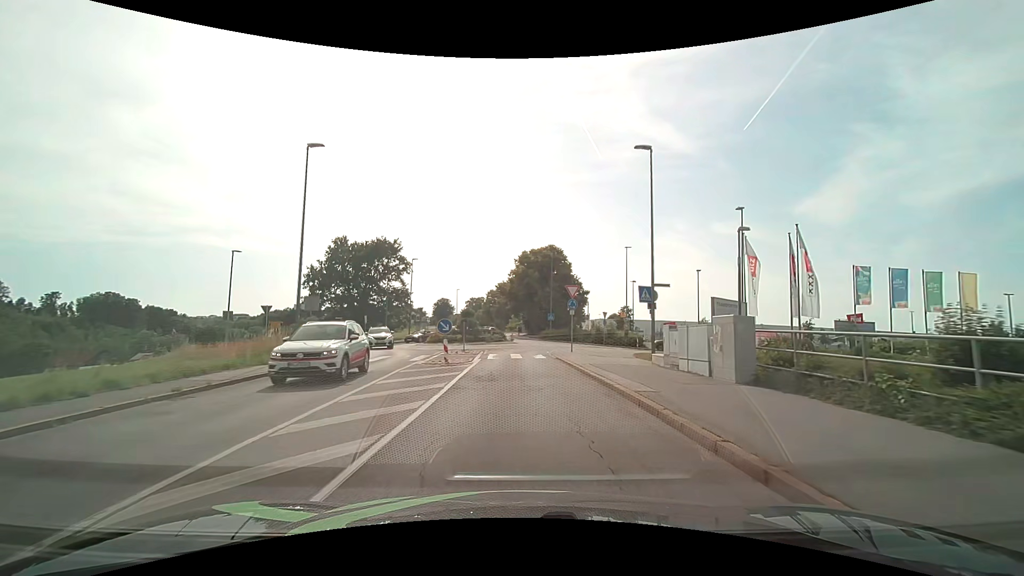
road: tertiary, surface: asphalt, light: Day
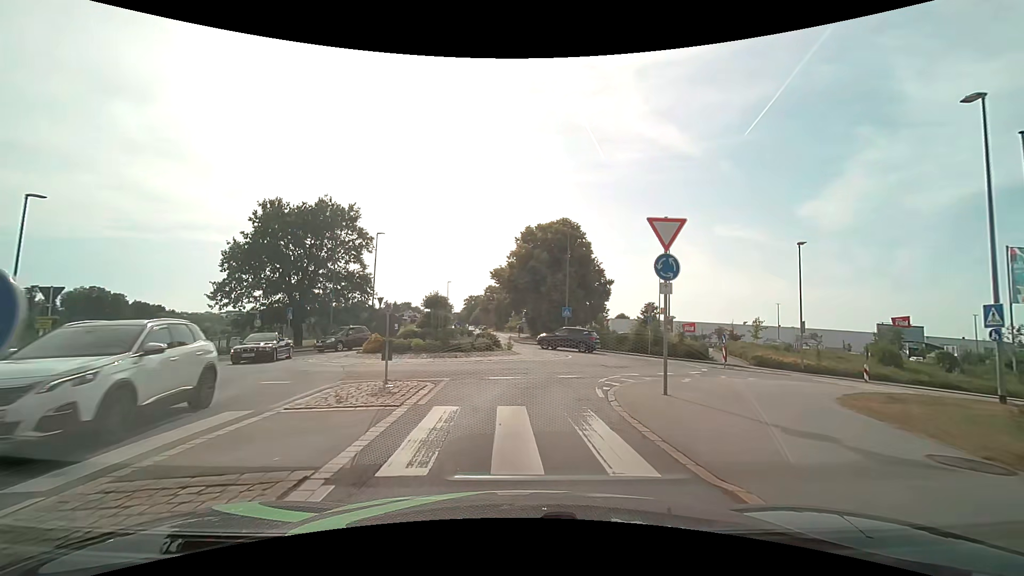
(-0.2, +17.3) m; -1°
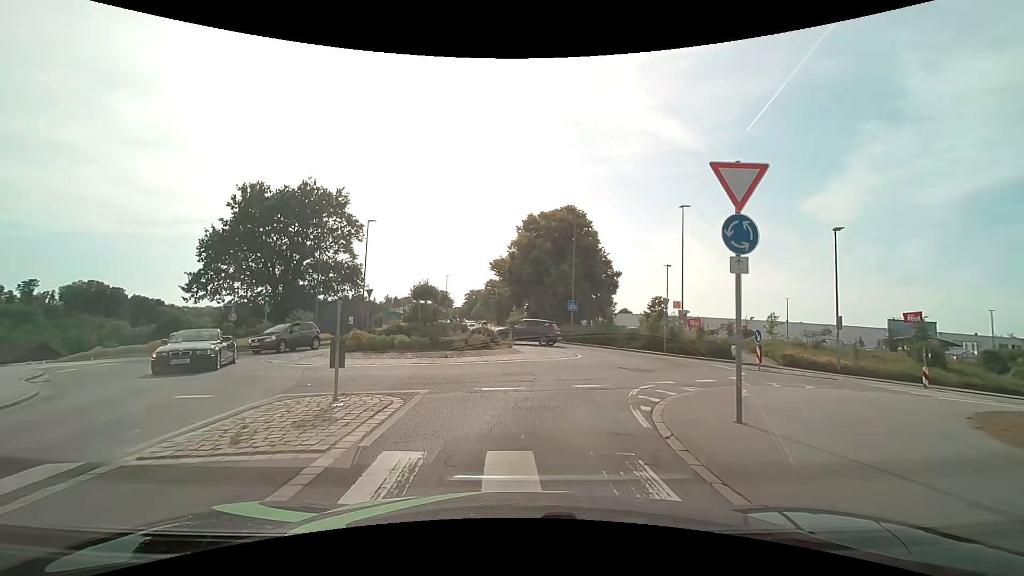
(0.0, +3.2) m; 0°
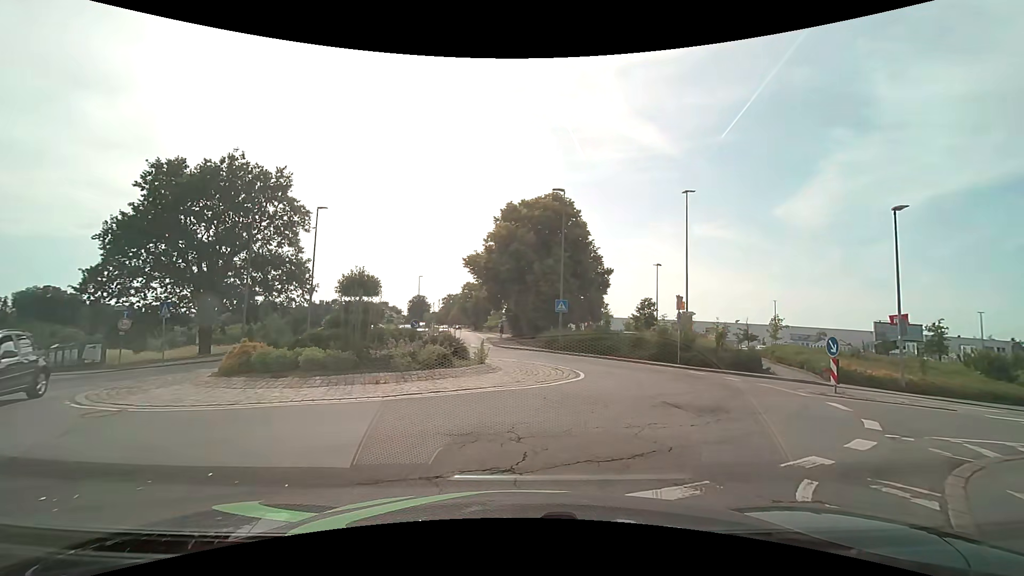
(0.0, +6.5) m; +2°
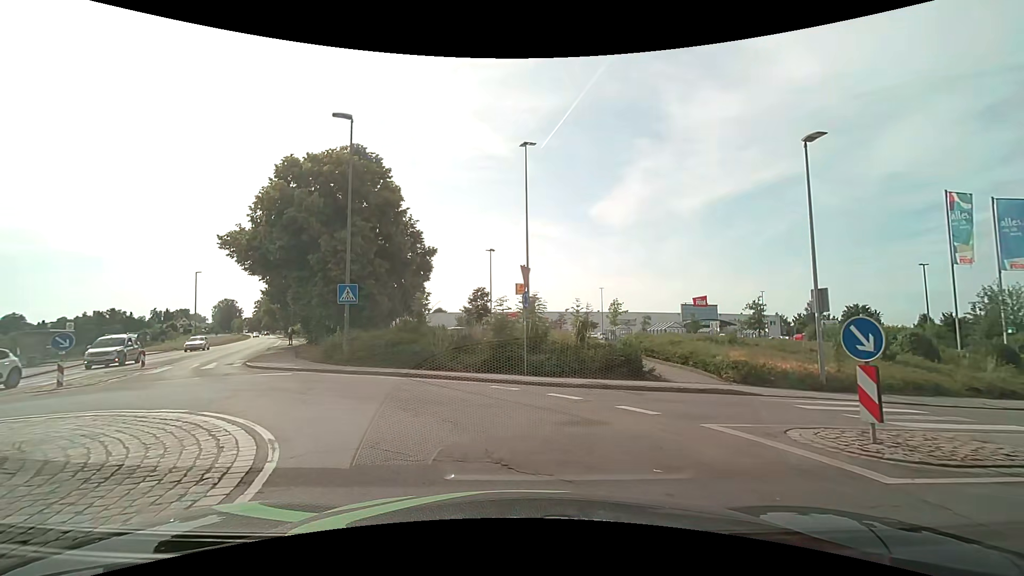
(+2.2, +10.3) m; +19°
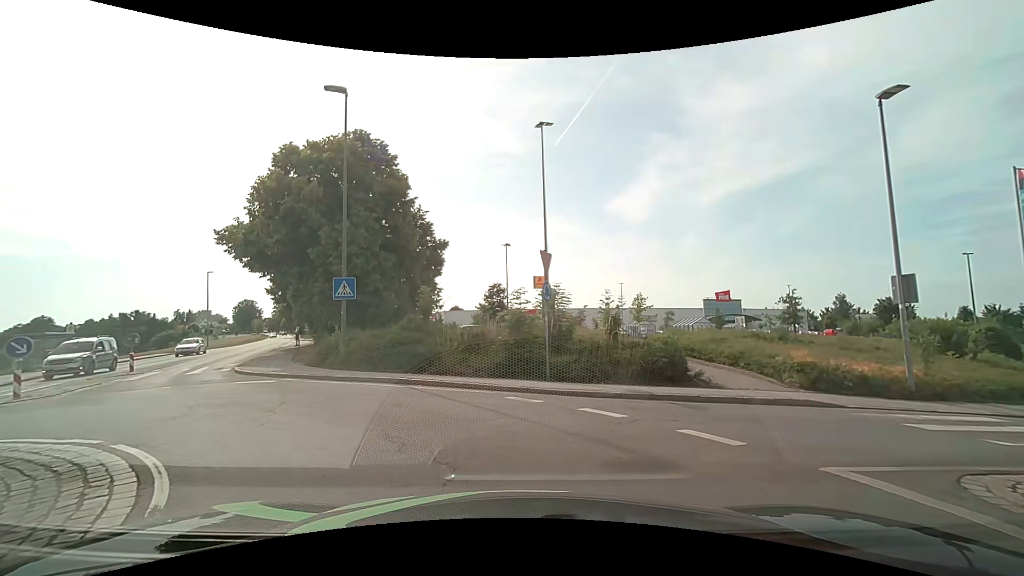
(0.0, +2.5) m; -2°
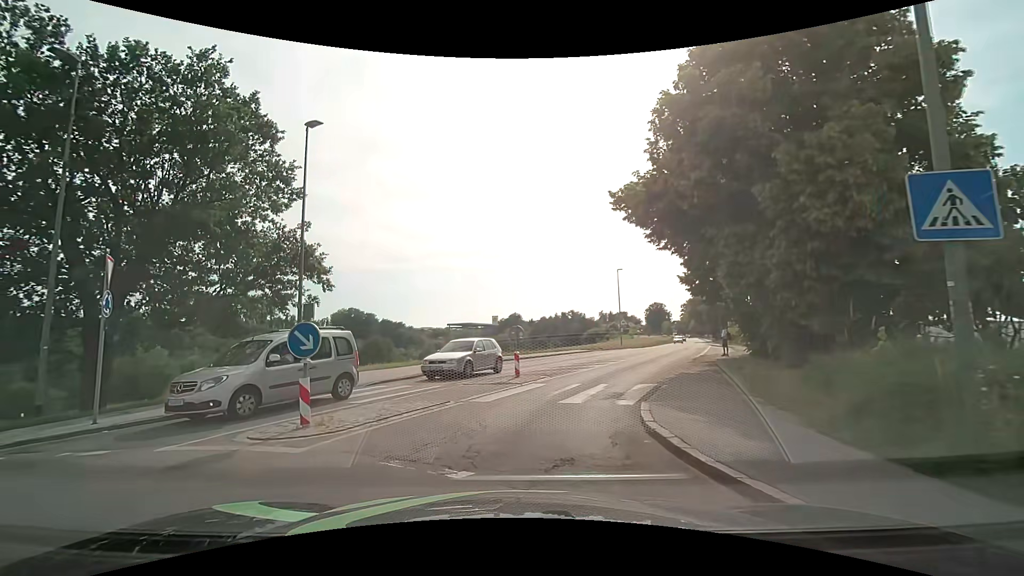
(-4.4, +11.0) m; -45°
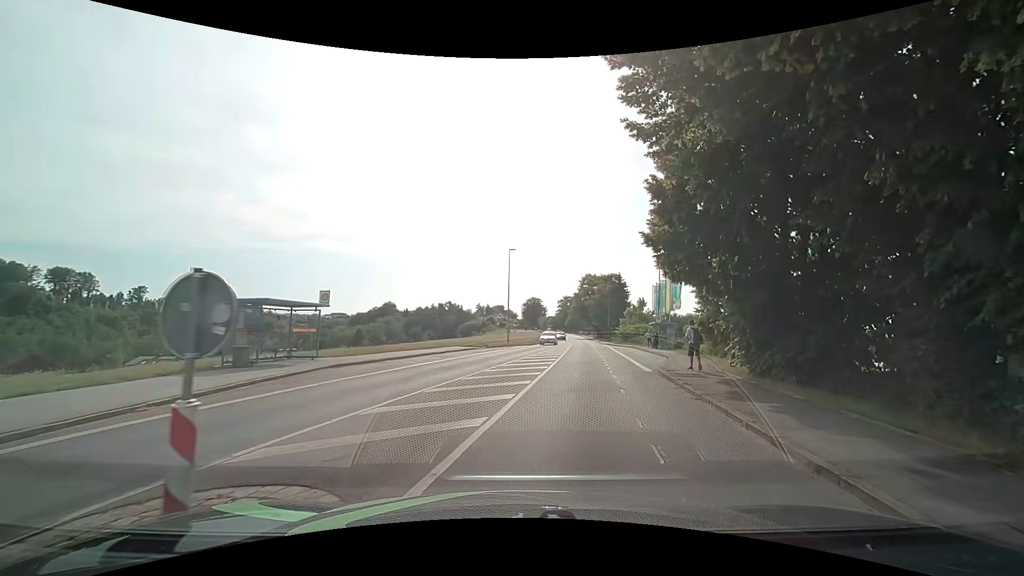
(+1.1, +13.3) m; +15°
(+1, +10) (+2, +20) (+4, +30) (+5, +40) (+7, +50) (+8, +59) (+9, +69) (+10, +79) (+11, +89) (+12, +99) m
